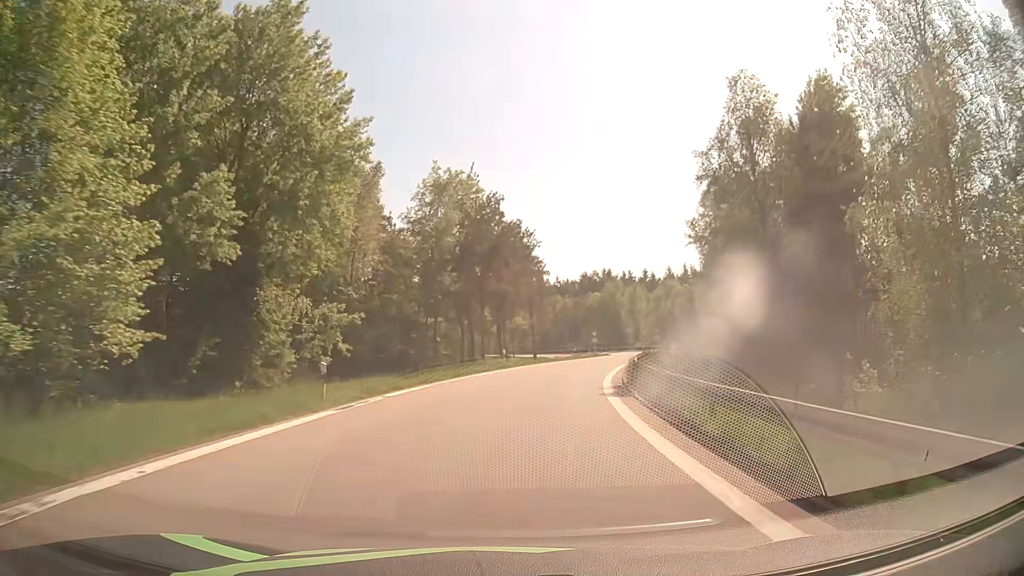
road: motorway_link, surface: asphalt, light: Day
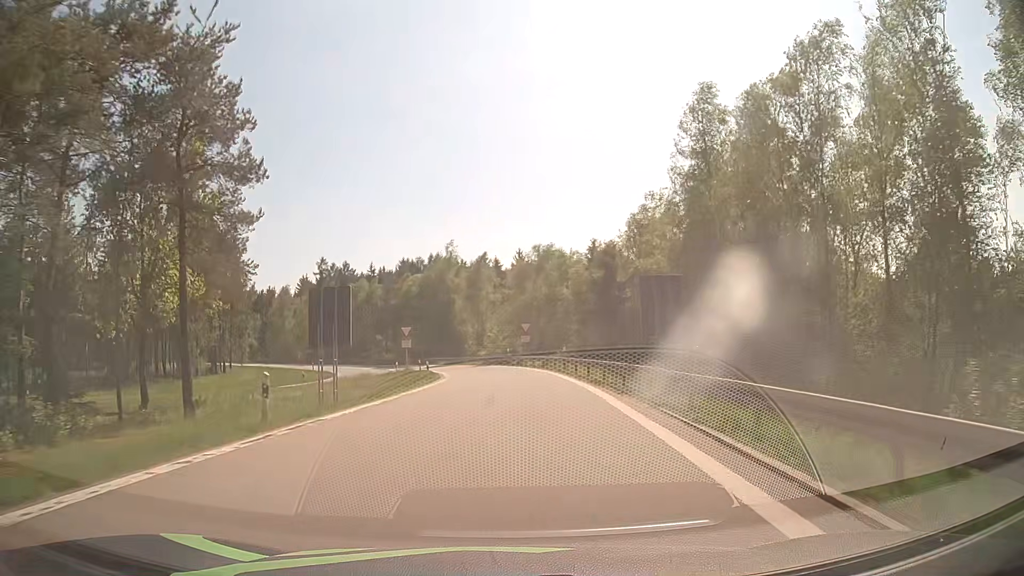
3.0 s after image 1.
(+7.8, +49.5) m; +15°
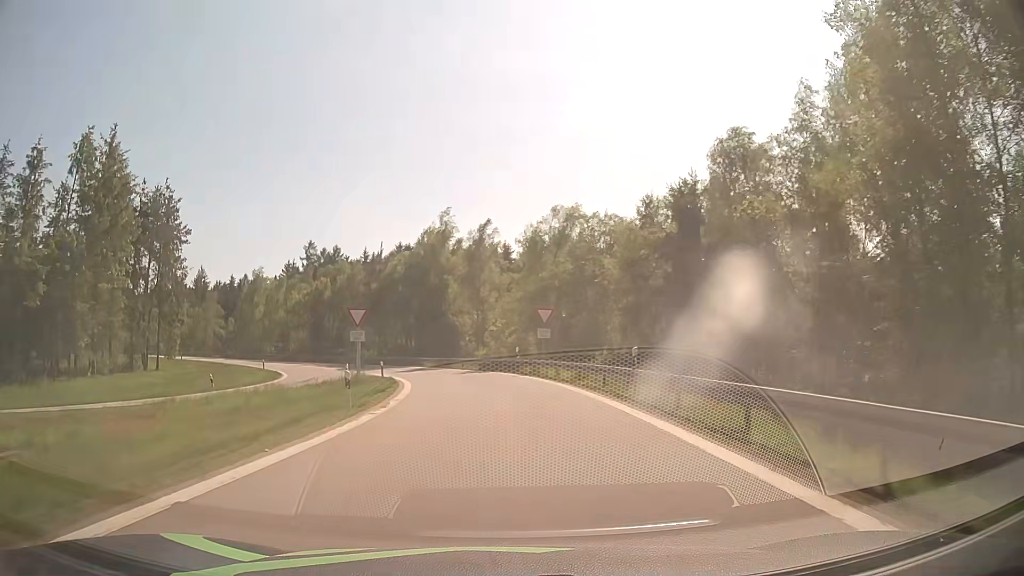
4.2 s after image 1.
(+0.1, +19.3) m; 0°
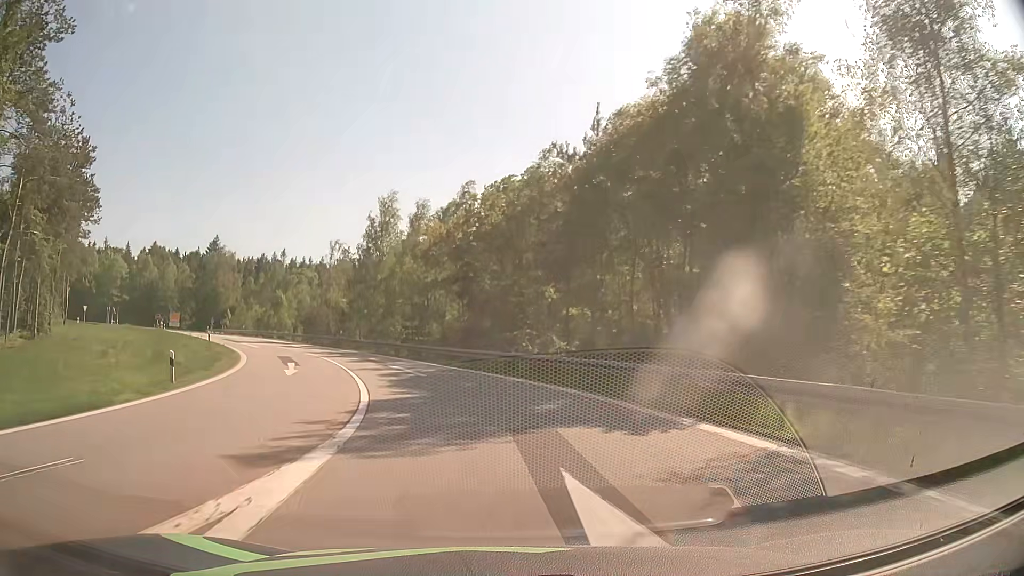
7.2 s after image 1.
(-6.7, +46.3) m; -20°
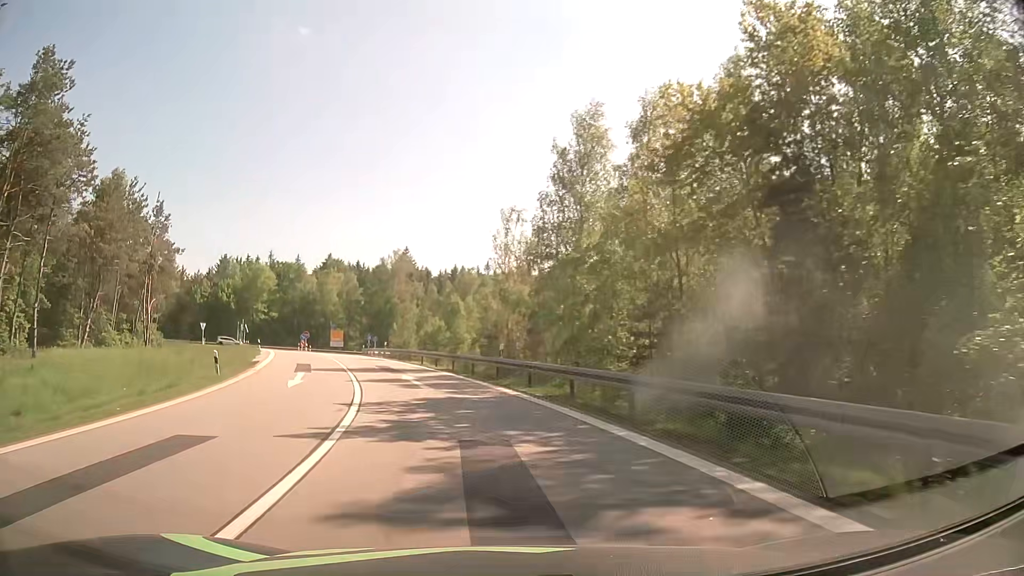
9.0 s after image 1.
(-4.2, +27.1) m; -18°
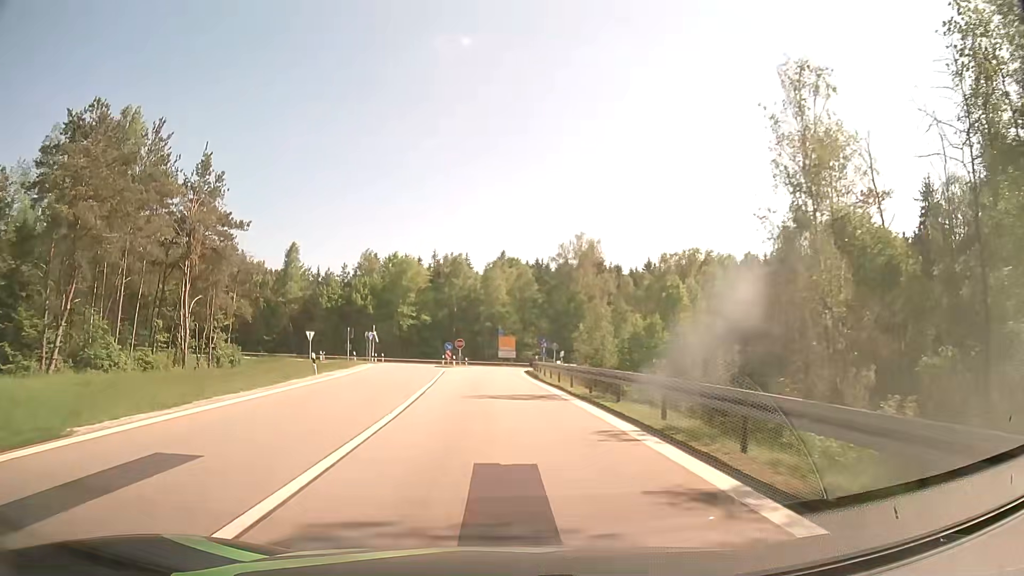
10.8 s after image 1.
(-4.1, +27.1) m; -16°
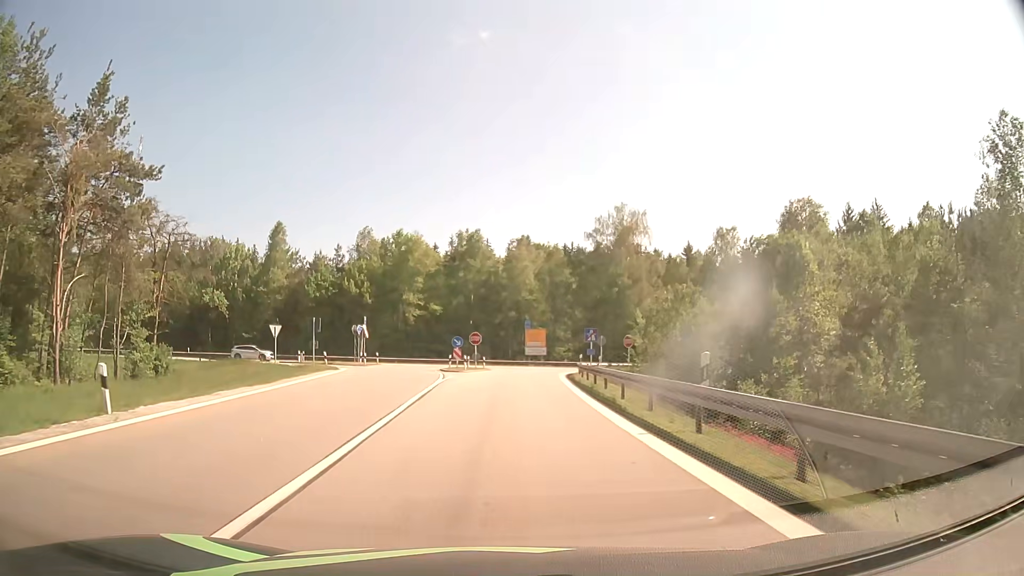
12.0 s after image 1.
(-0.5, +17.6) m; -2°
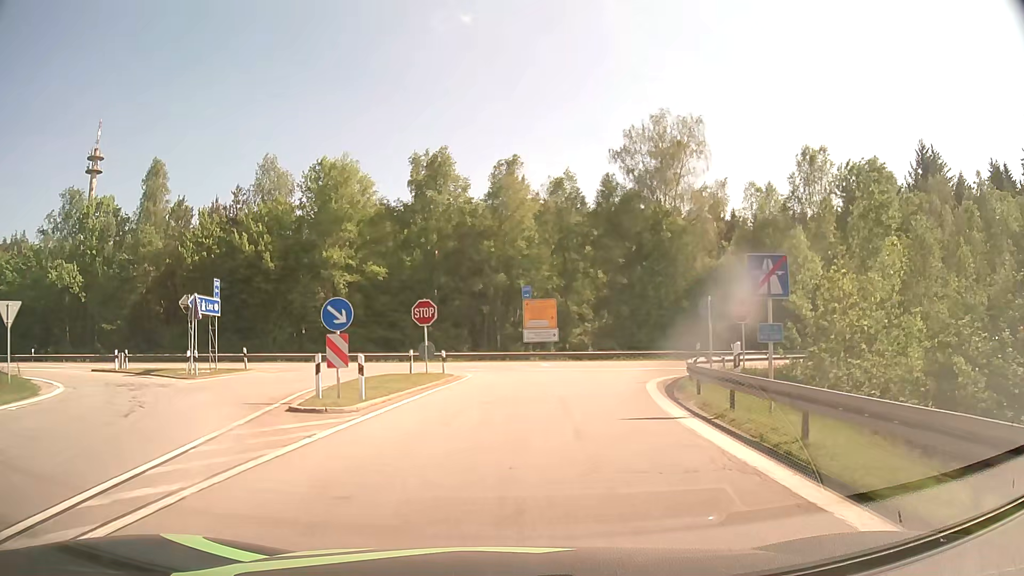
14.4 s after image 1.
(+0.1, +30.1) m; +1°
(0, +10) (0, +20) (0, +30) (-4, +39) (-14, +42) (-24, +43) (-34, +43) (-44, +43) (-54, +43) (-64, +43) m
